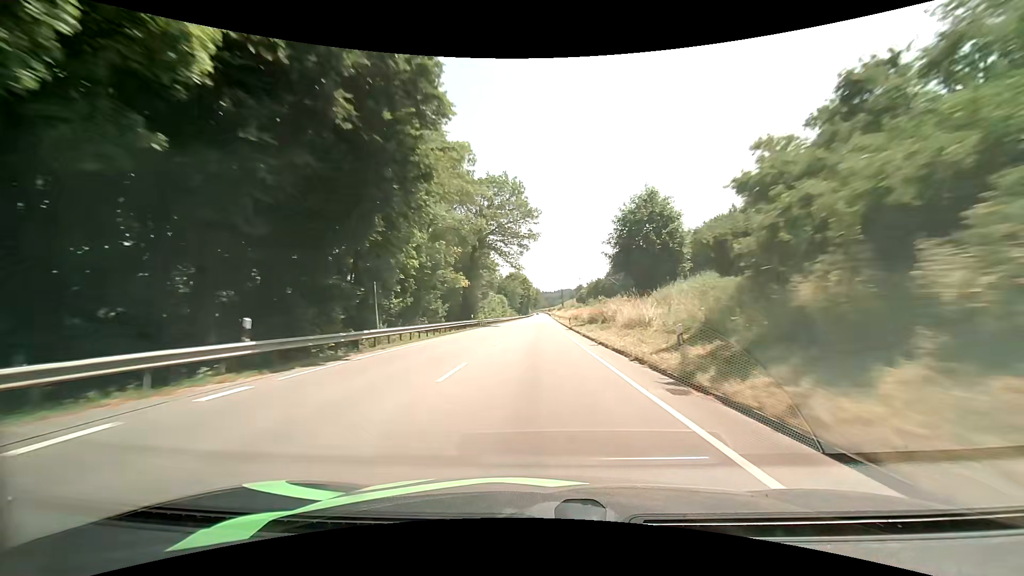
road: primary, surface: asphalt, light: Day
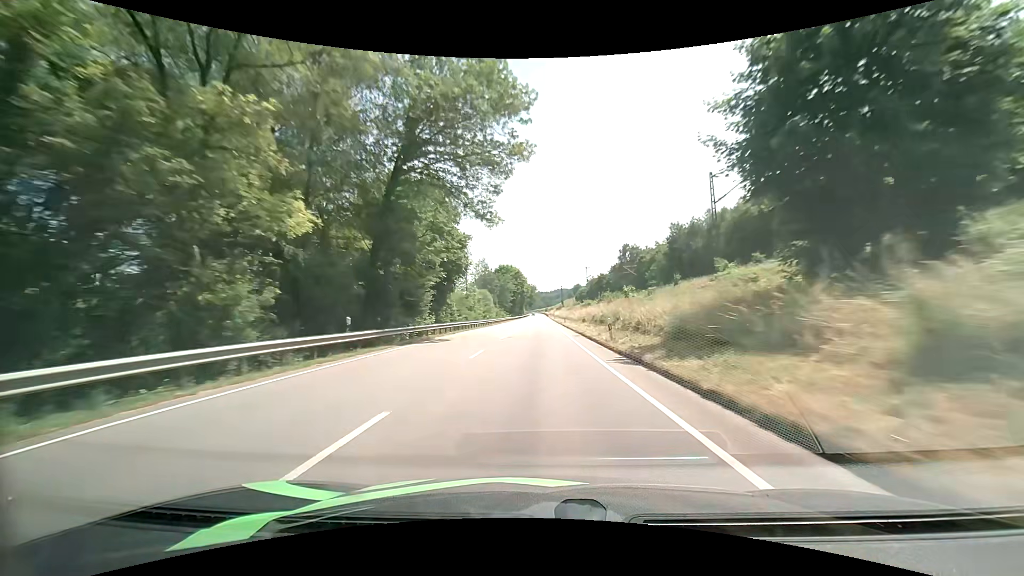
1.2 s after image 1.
(+0.2, +31.6) m; +1°
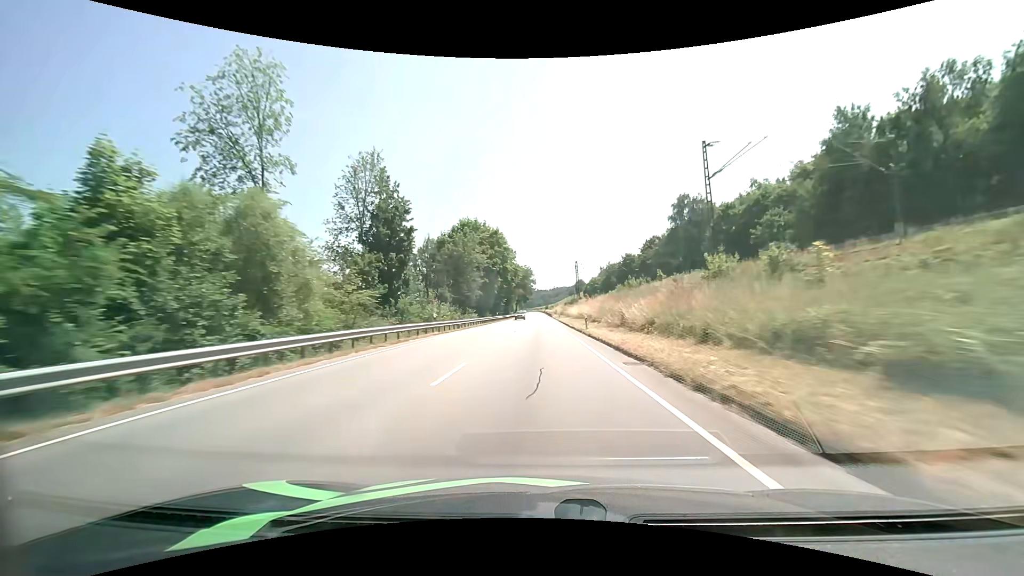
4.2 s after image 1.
(+0.3, +79.3) m; 0°
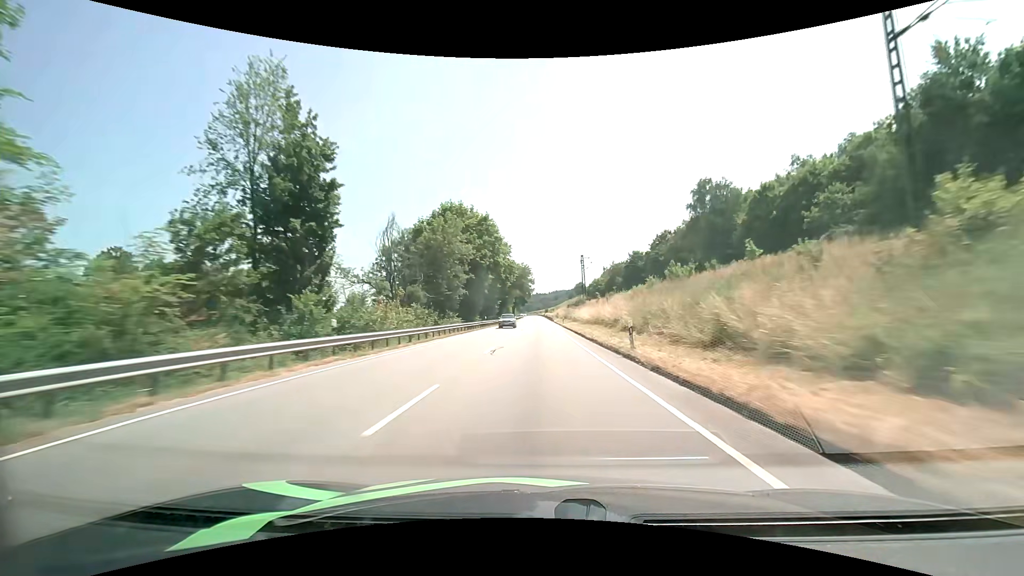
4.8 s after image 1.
(0.0, +15.9) m; 0°
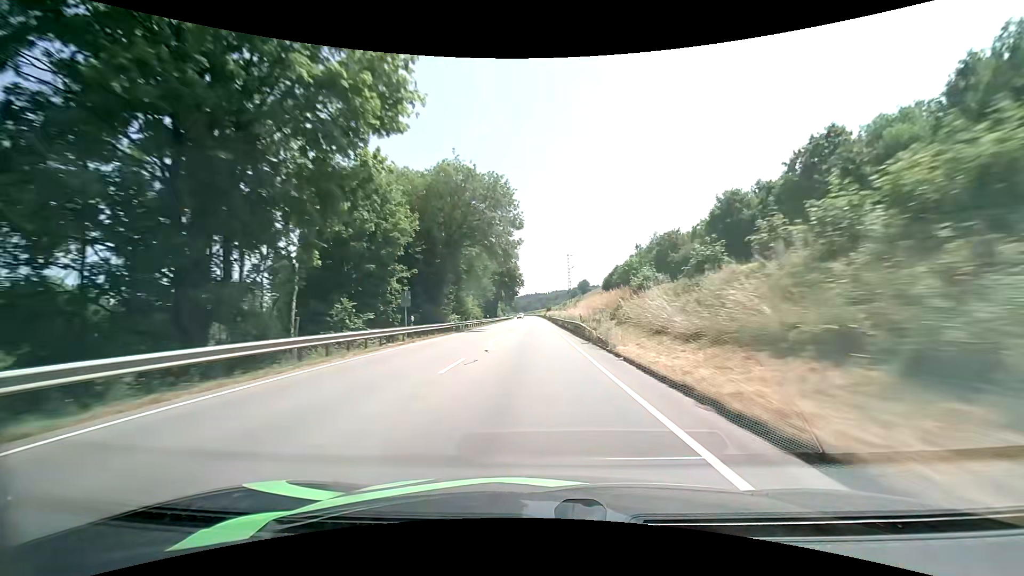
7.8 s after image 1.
(+0.3, +80.0) m; 0°
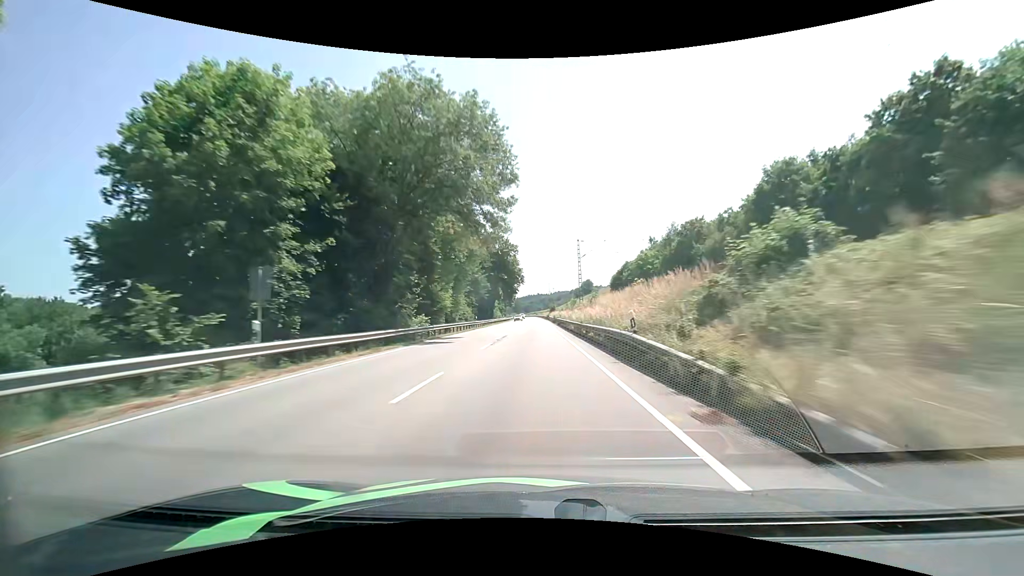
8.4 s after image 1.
(0.0, +16.0) m; 0°
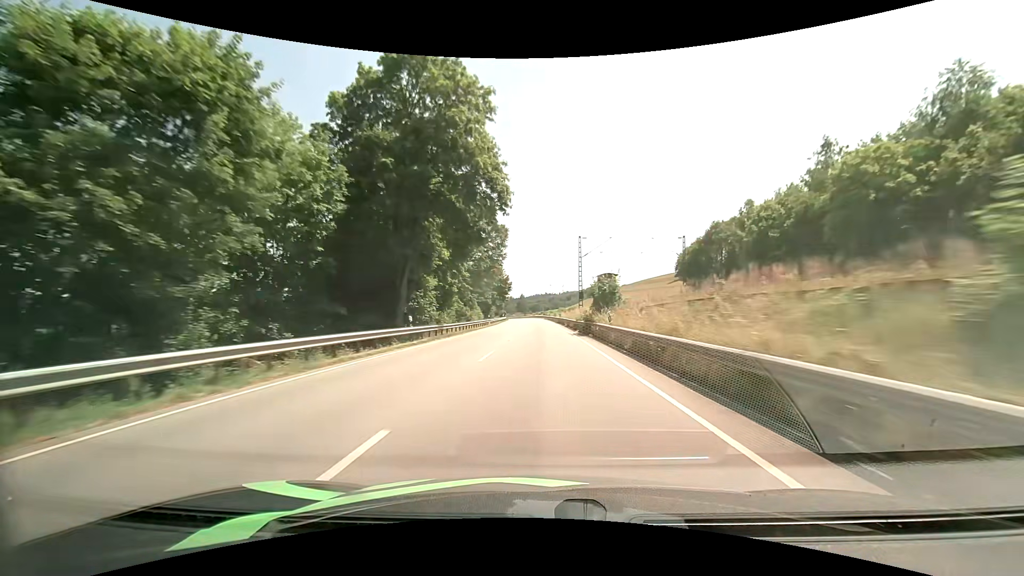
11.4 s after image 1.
(-0.6, +79.3) m; -1°
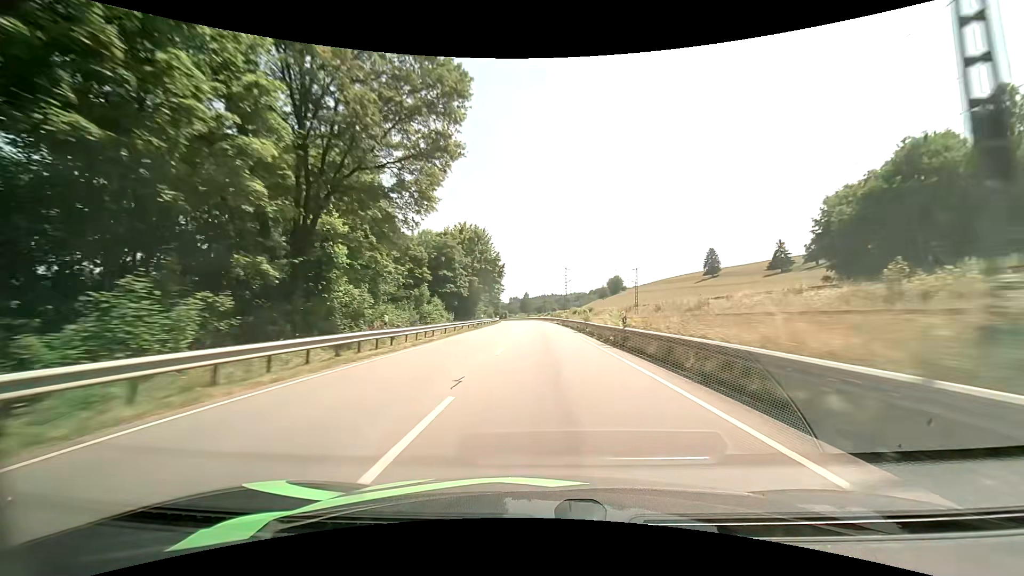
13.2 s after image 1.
(-0.3, +46.9) m; -1°
(0, +10) (0, +20) (0, +30) (0, +40) (0, +50) (-1, +60) (-1, +70) (-1, +80) (-1, +90) (-2, +100) m
